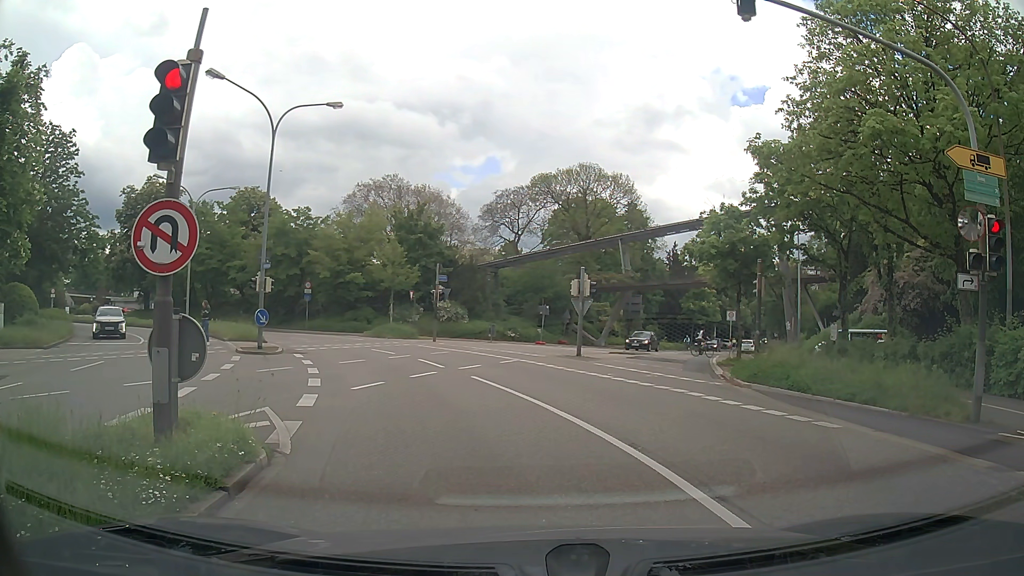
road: primary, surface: asphalt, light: Day
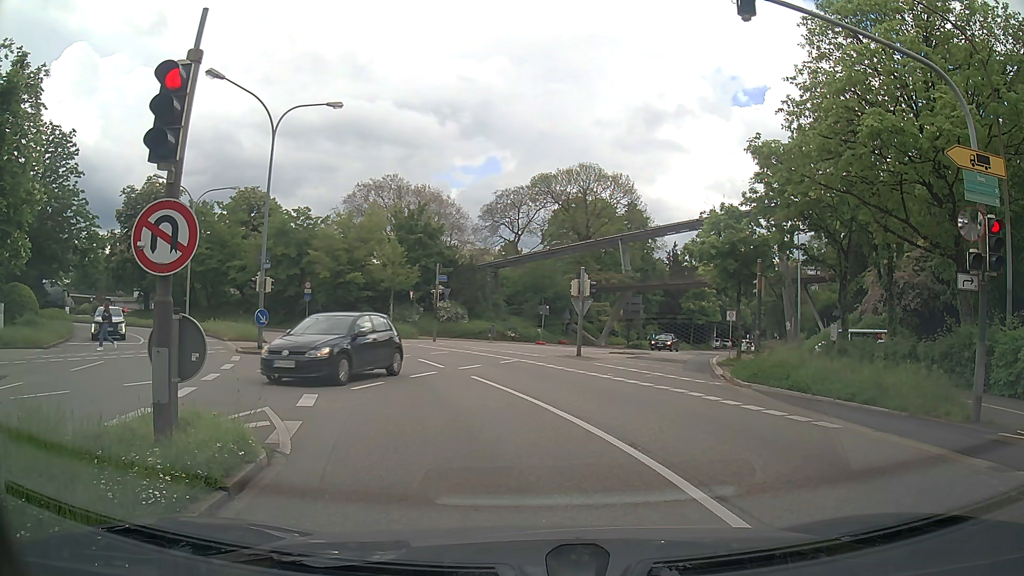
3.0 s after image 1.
(0.0, 0.0) m; 0°
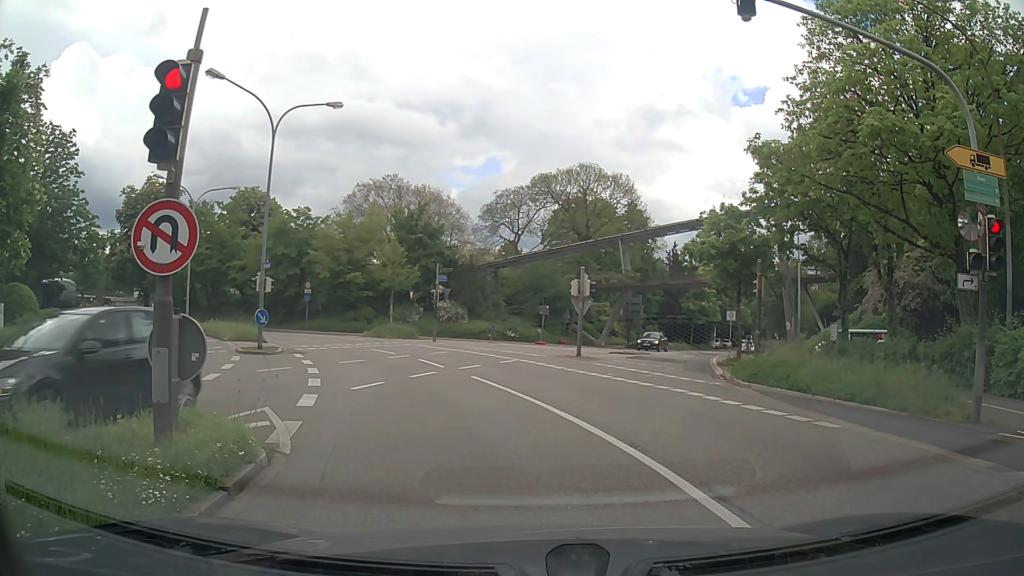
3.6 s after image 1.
(0.0, 0.0) m; 0°
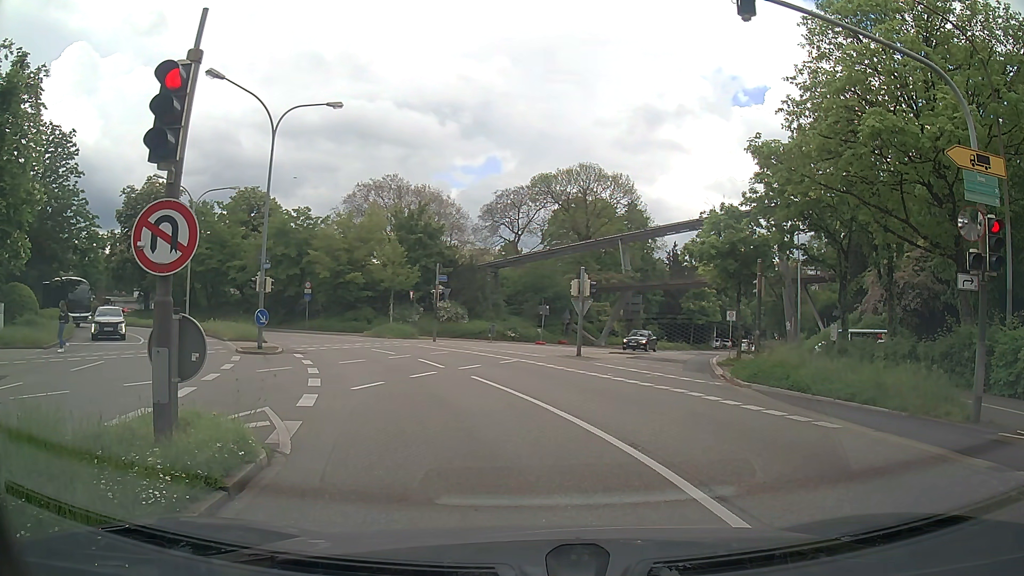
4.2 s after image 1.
(0.0, 0.0) m; 0°
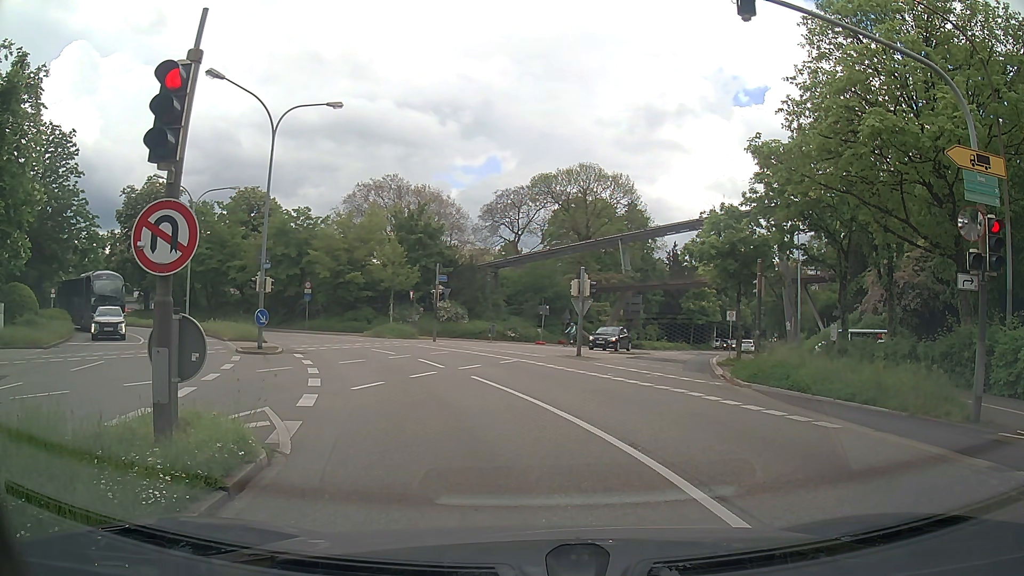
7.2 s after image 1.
(0.0, 0.0) m; 0°
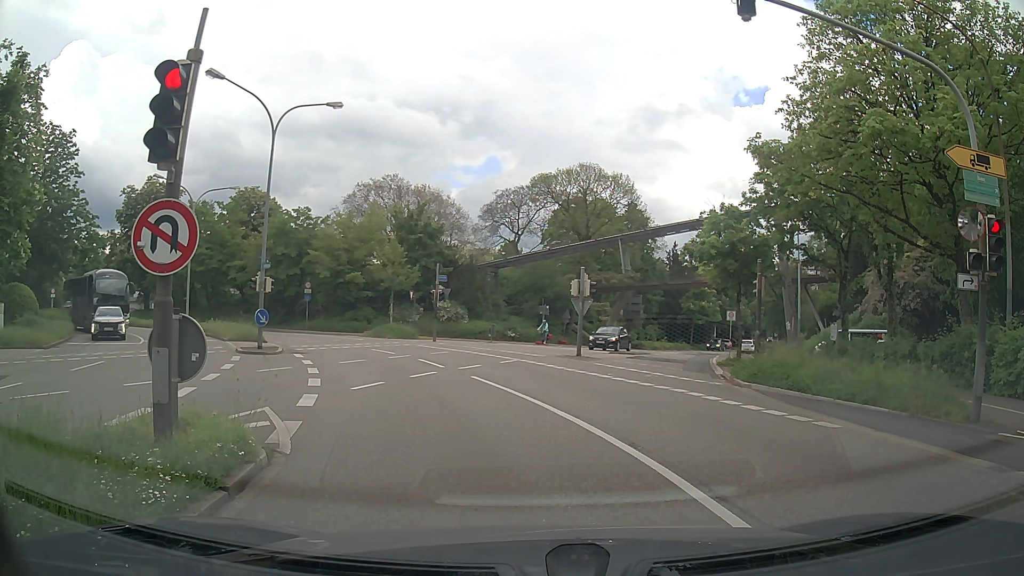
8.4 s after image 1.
(0.0, 0.0) m; 0°
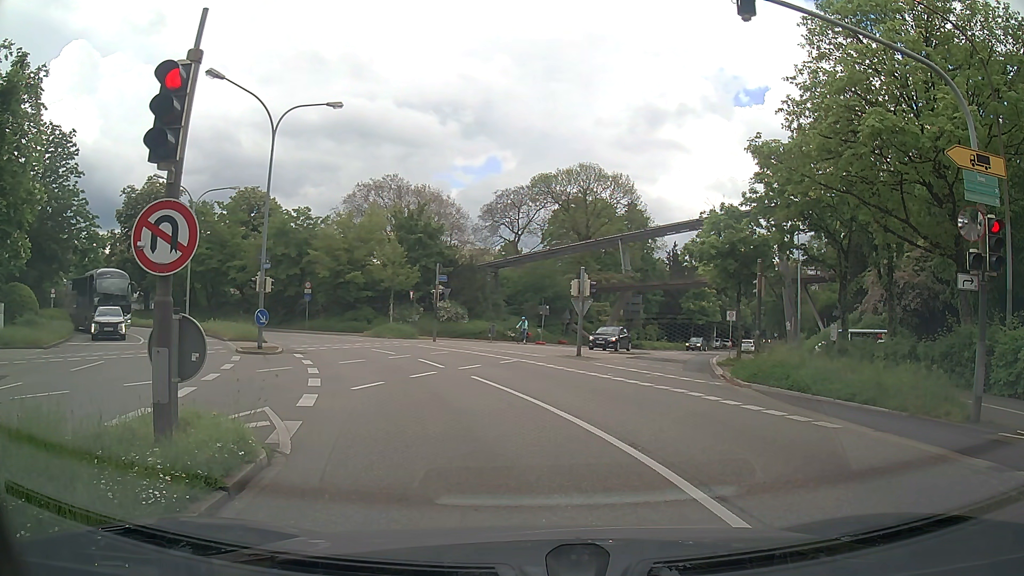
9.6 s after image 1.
(0.0, 0.0) m; 0°
